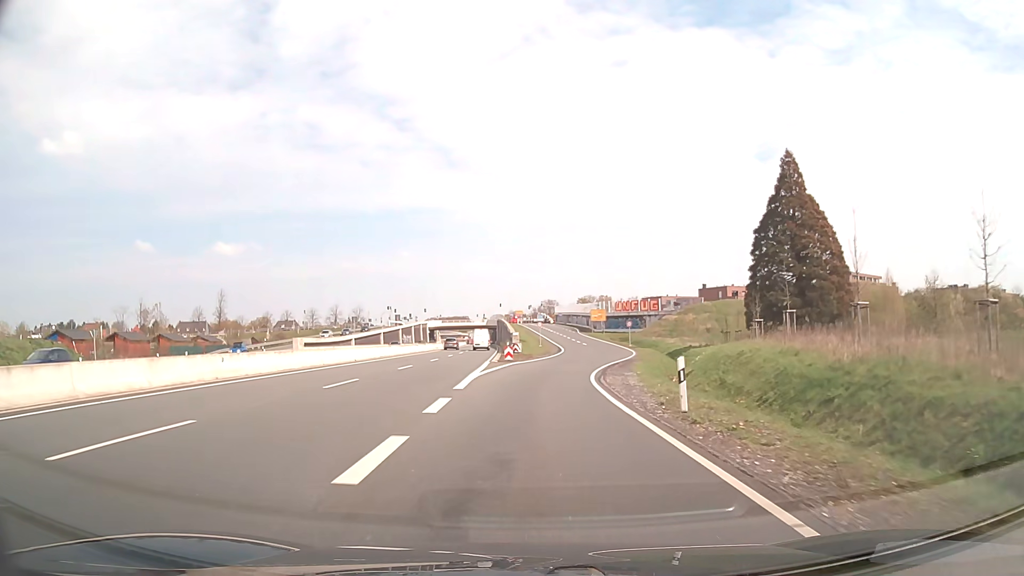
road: trunk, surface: asphalt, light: Day
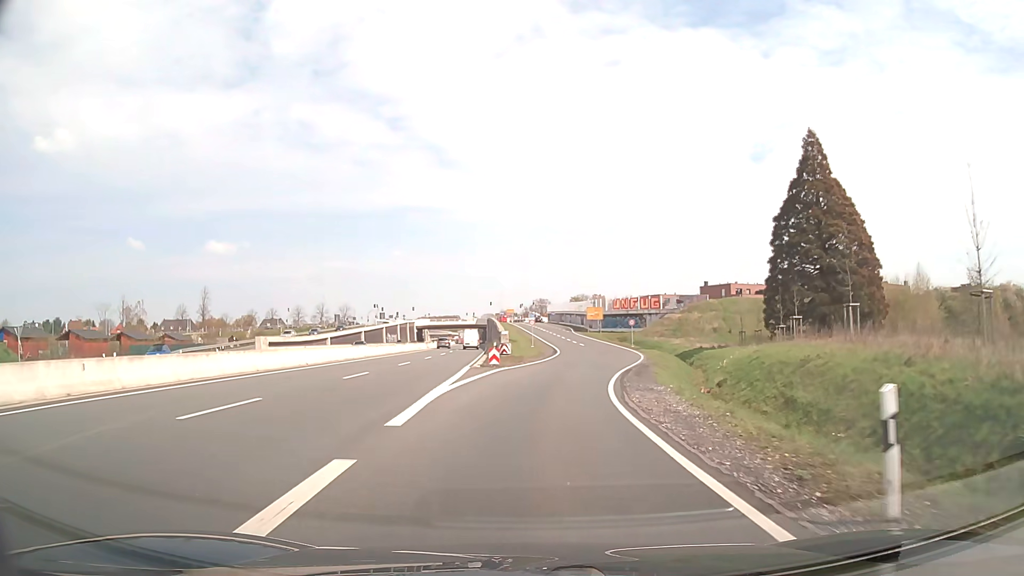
(0.0, +7.9) m; +1°
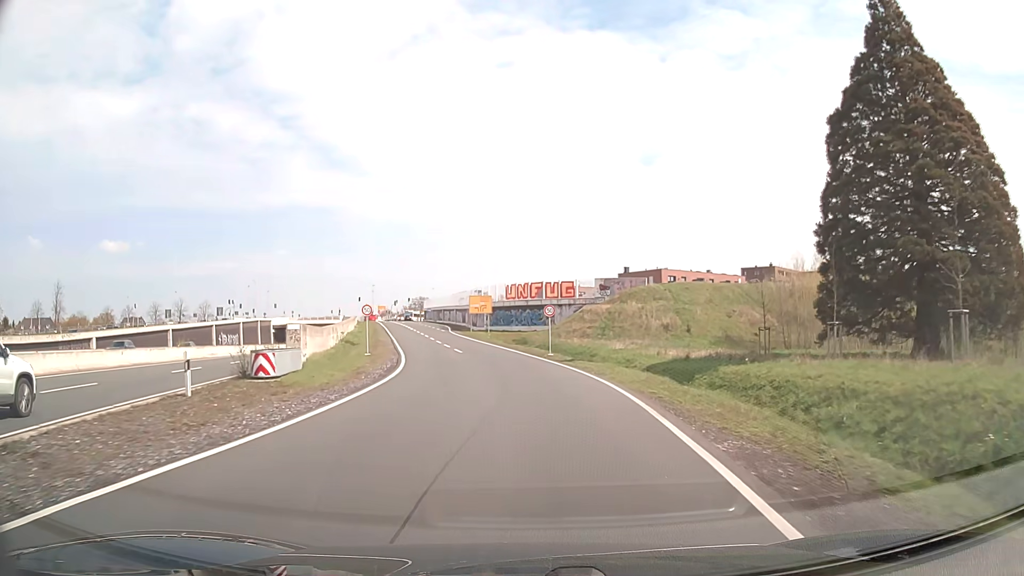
(+2.7, +30.9) m; +10°
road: trunk_link
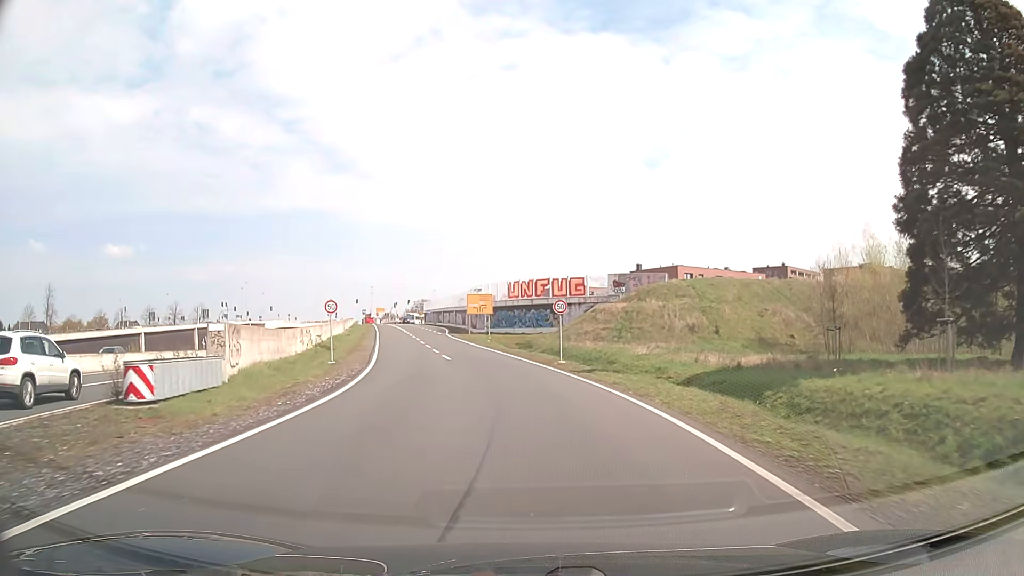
(0.0, +7.7) m; -1°
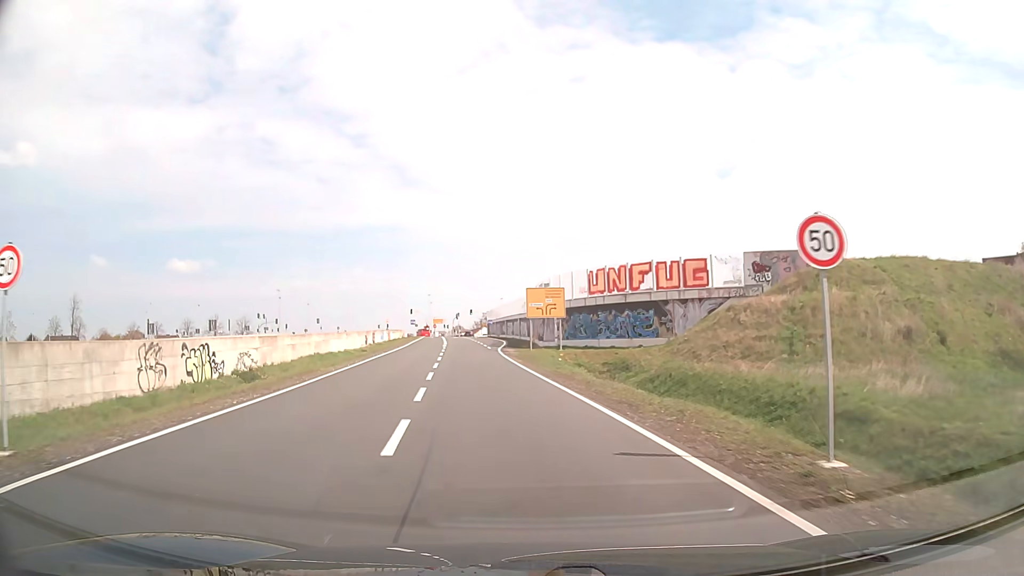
(-0.9, +22.8) m; -6°
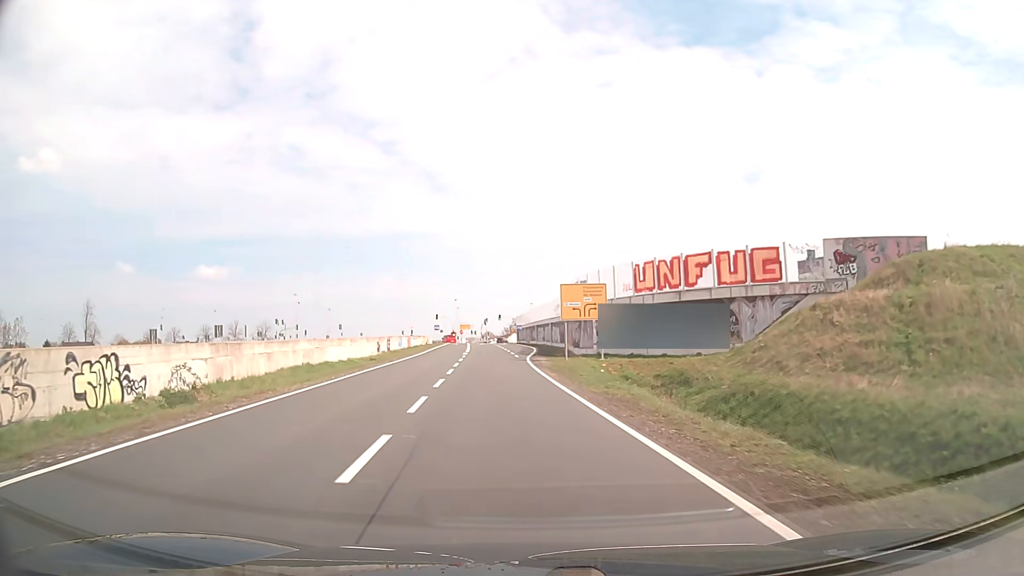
(-0.2, +7.5) m; -3°
(0, +10) (-1, +20) (-1, +30) (-1, +40) (-1, +50) (-1, +60) (-1, +70) (-2, +80) (-3, +90) (-4, +100) m
